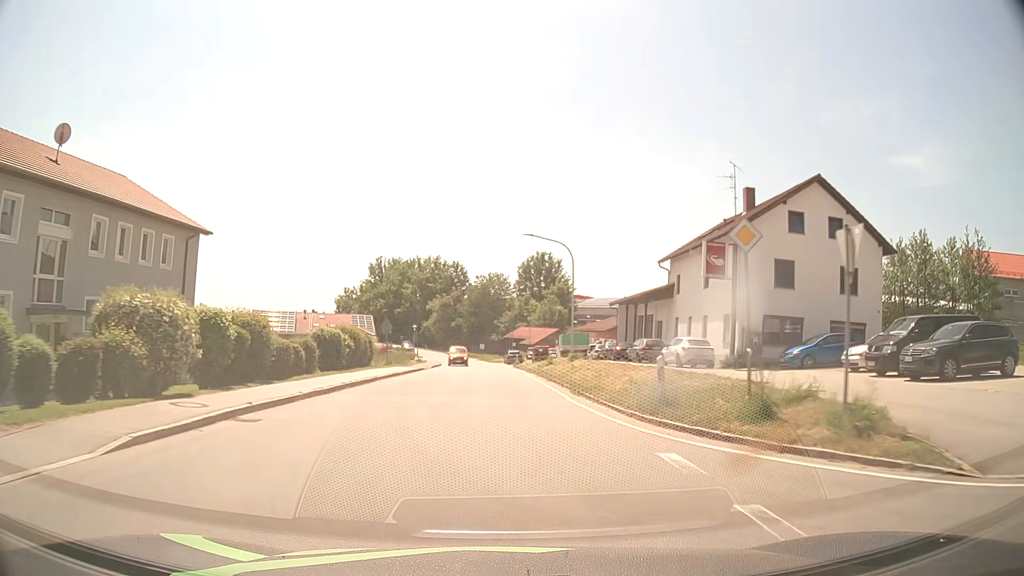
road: tertiary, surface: asphalt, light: Day
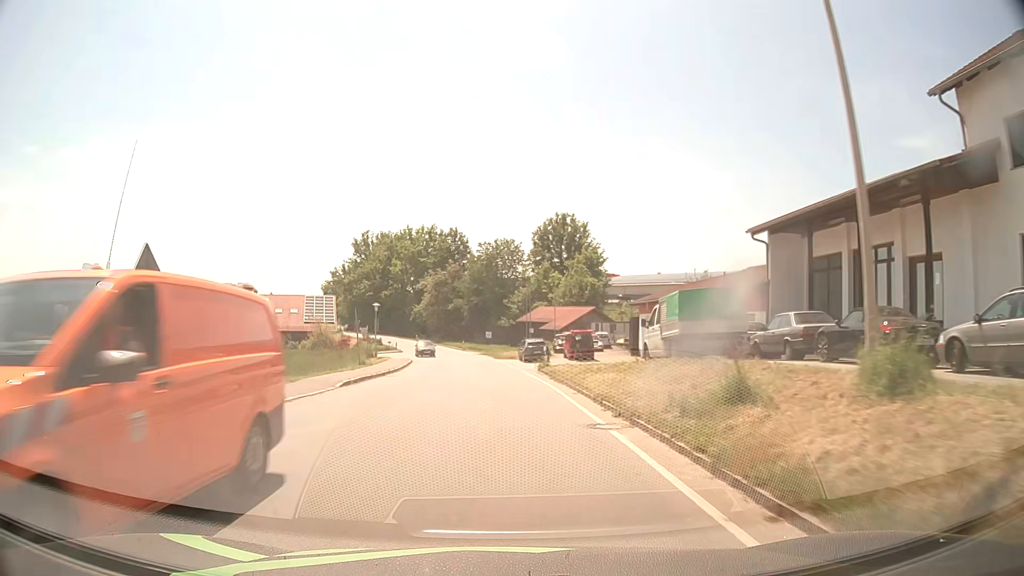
(-0.1, +31.3) m; -1°
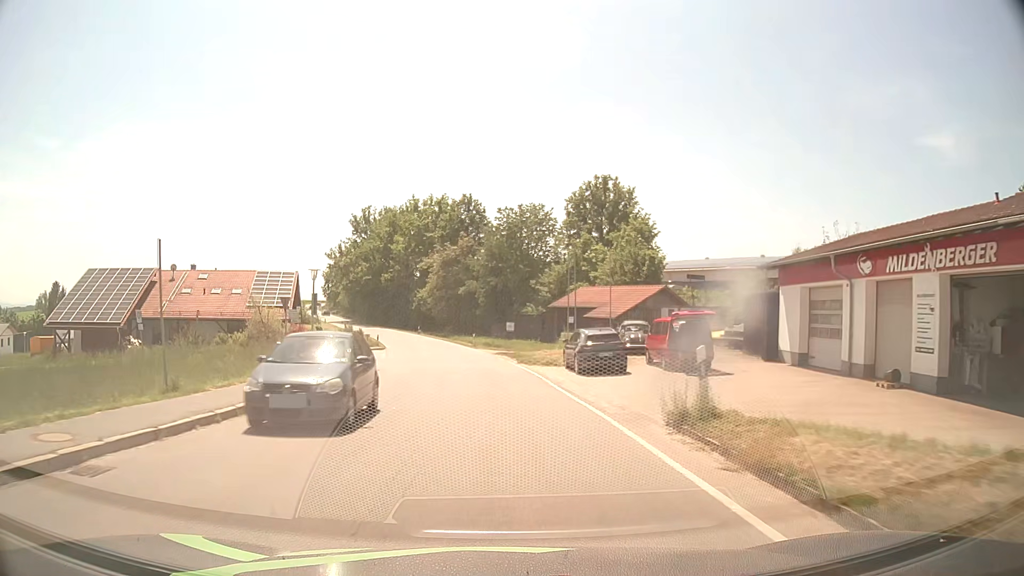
(-0.5, +23.3) m; -2°
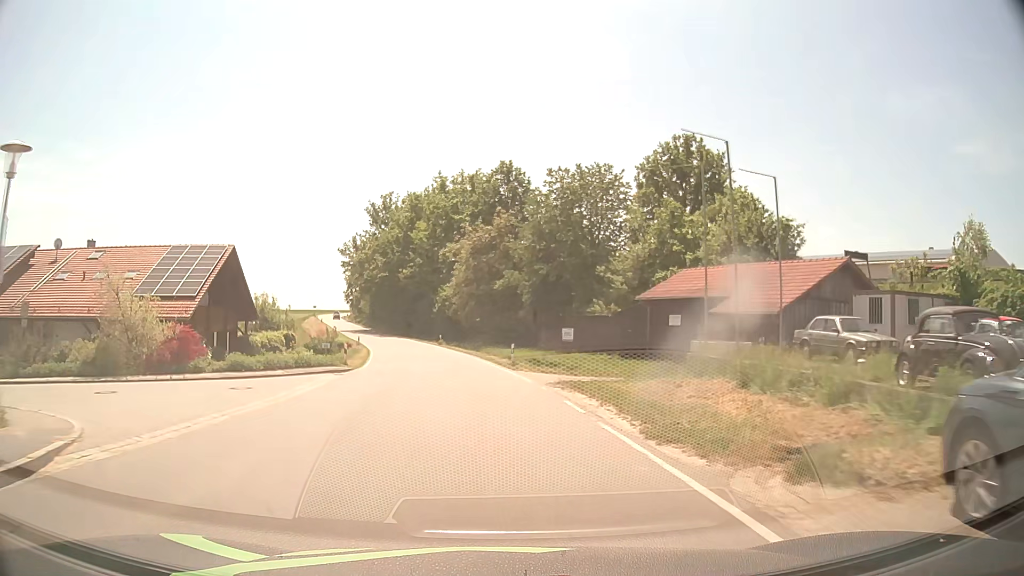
(-0.6, +23.1) m; -4°
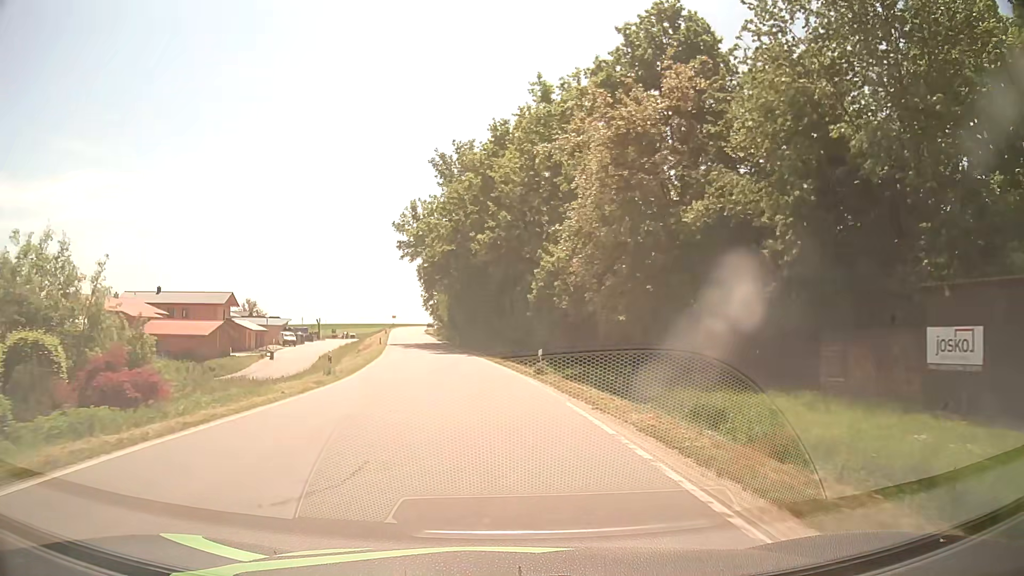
(-2.9, +37.8) m; -9°
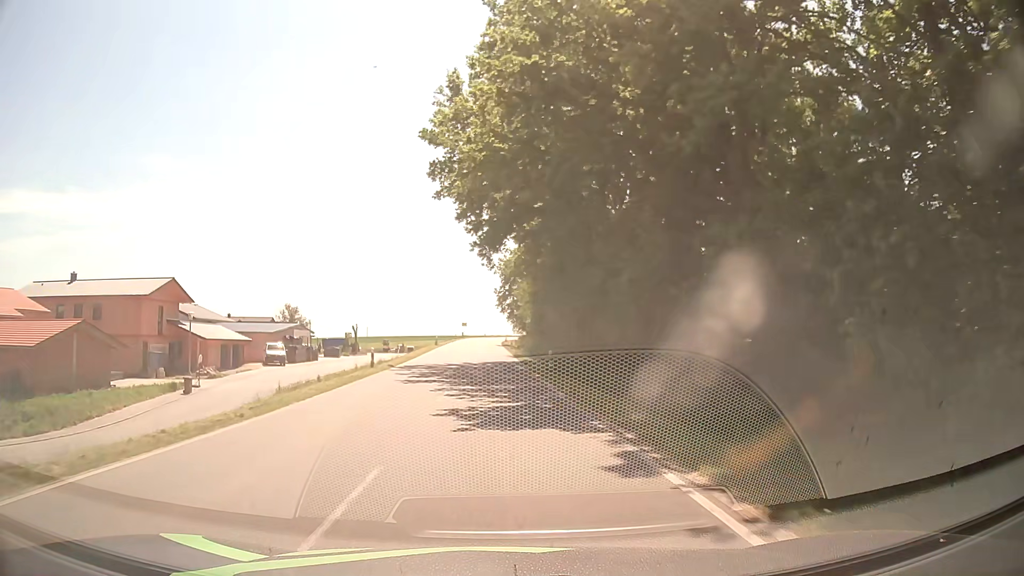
(-2.8, +37.5) m; -8°
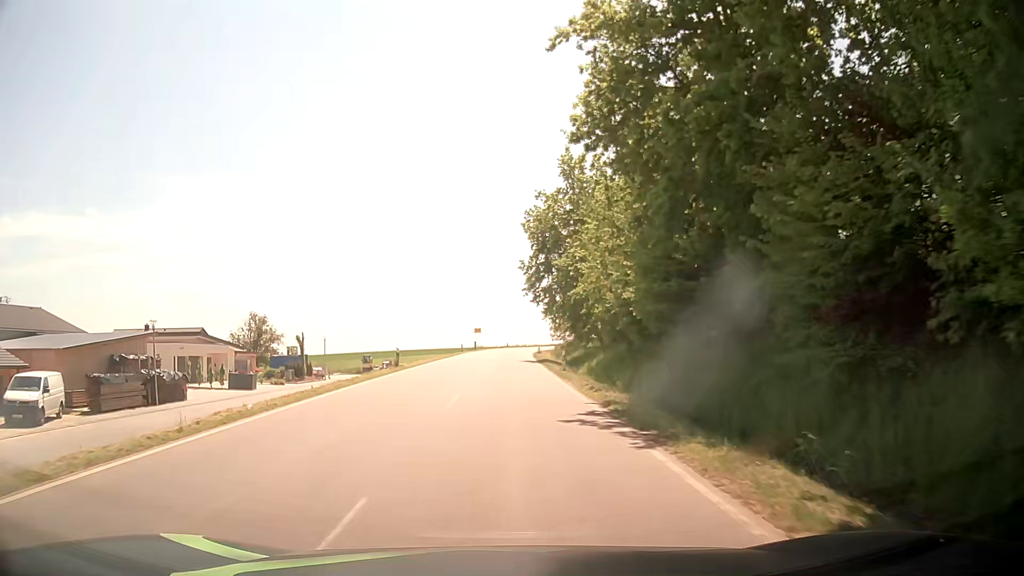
(-0.8, +37.5) m; -1°
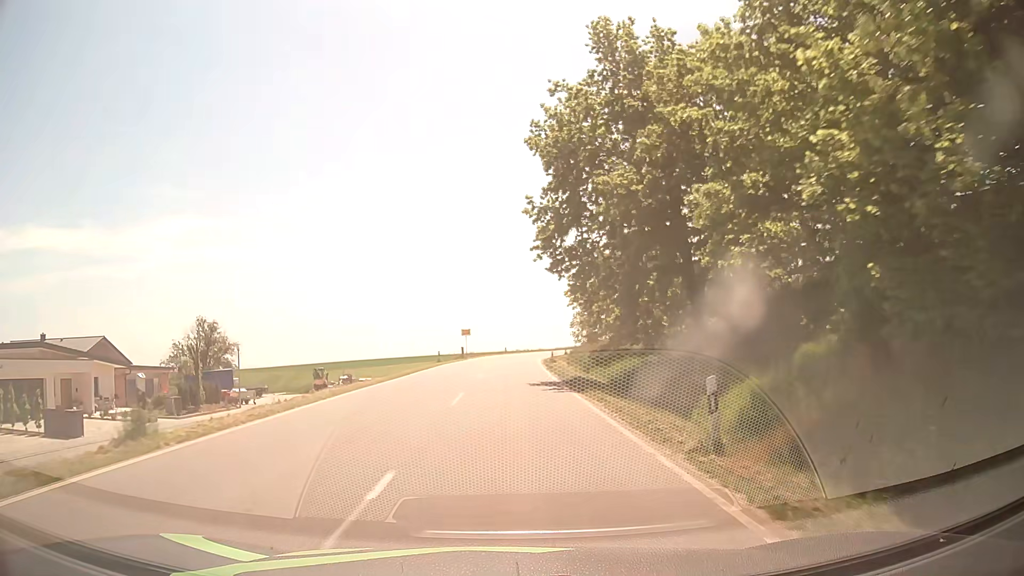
(-0.1, +22.5) m; 0°
(0, +10) (0, +20) (0, +30) (0, +40) (0, +50) (+1, +60) (+1, +70) (+3, +80) (+4, +90) (+6, +100) m
